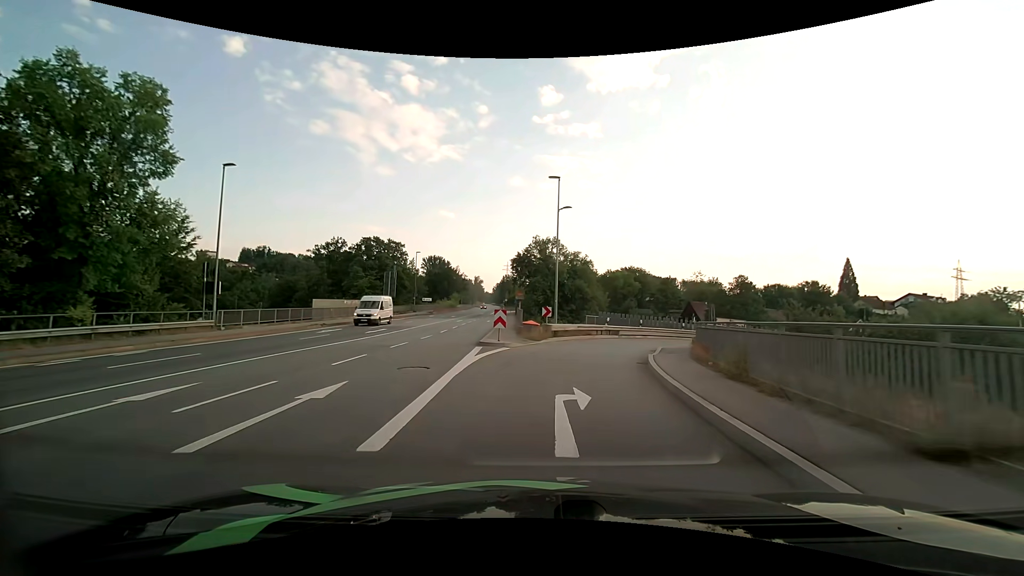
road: primary_link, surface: asphalt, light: Day
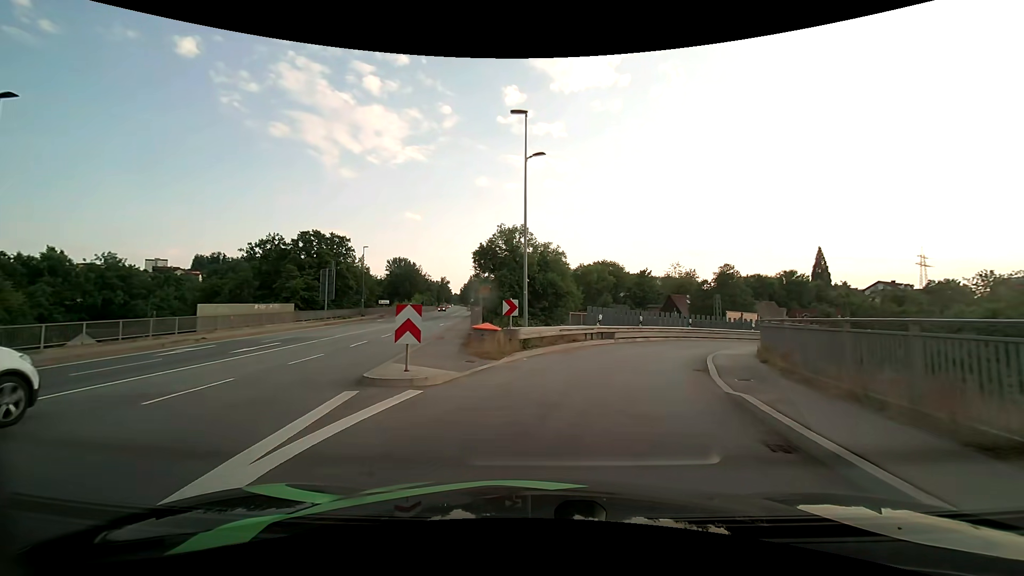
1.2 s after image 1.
(+0.3, +10.6) m; +3°
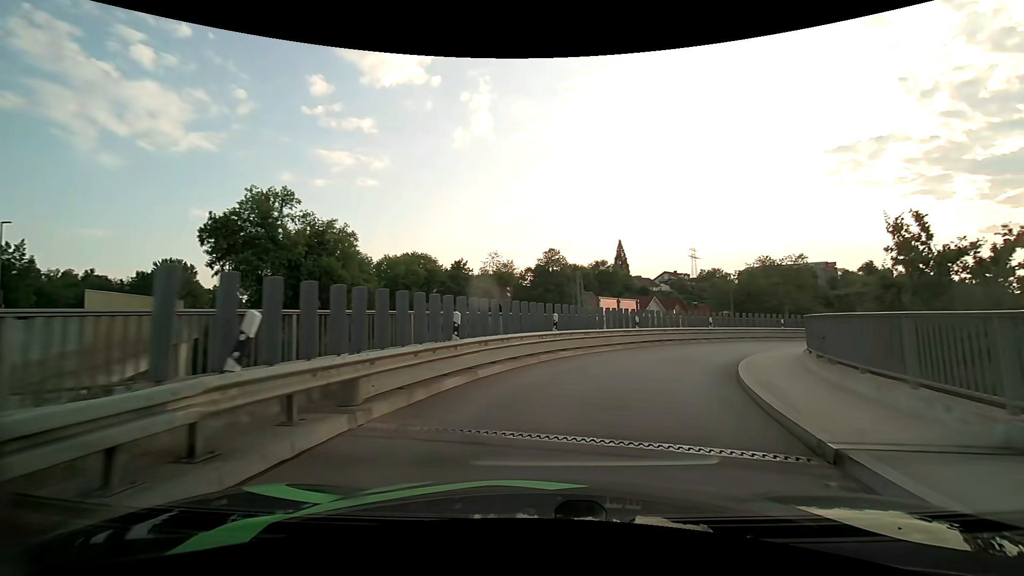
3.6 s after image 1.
(+3.1, +19.1) m; +21°
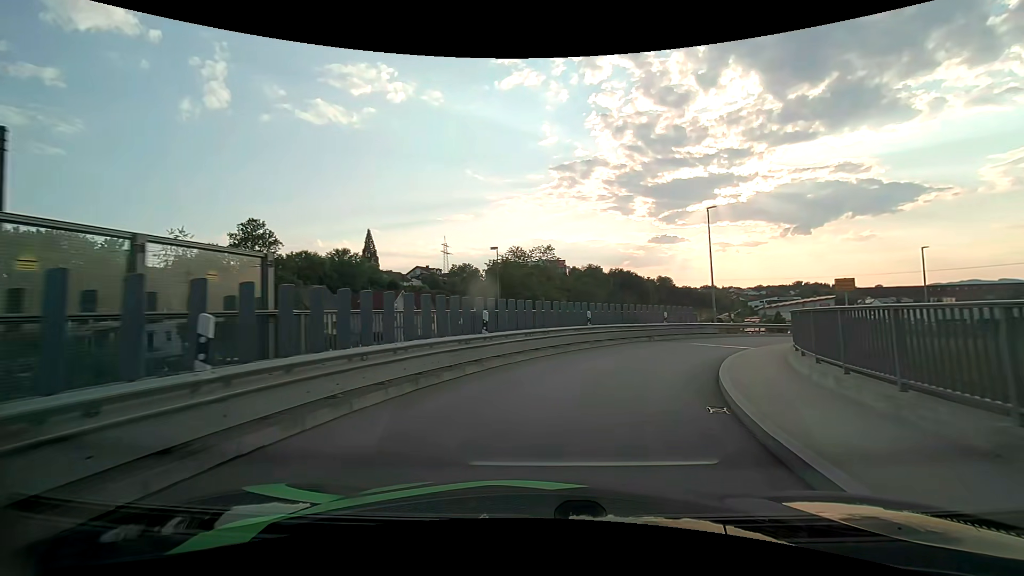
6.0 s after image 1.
(+4.1, +17.8) m; +27°
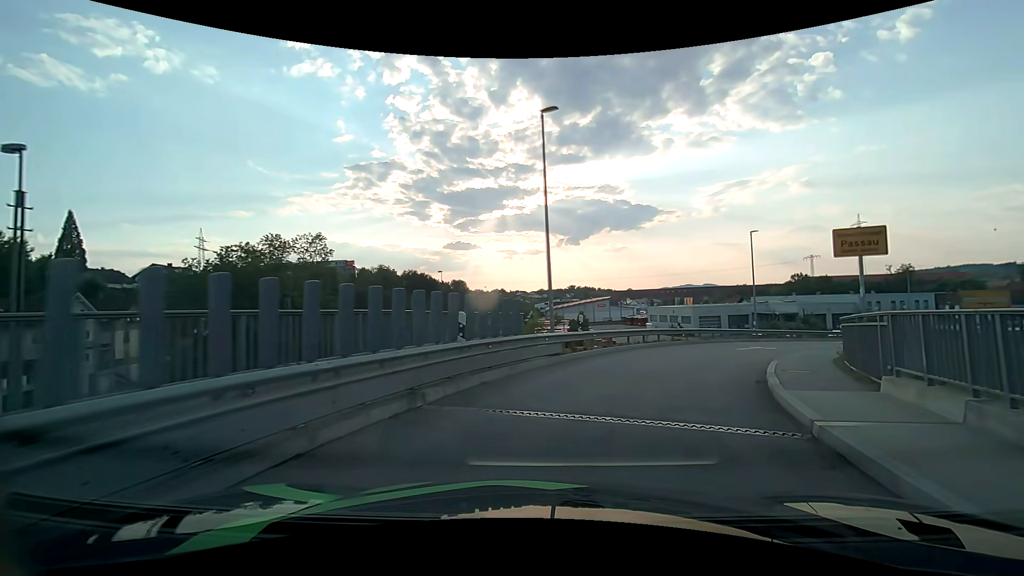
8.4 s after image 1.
(+3.5, +17.3) m; +23°
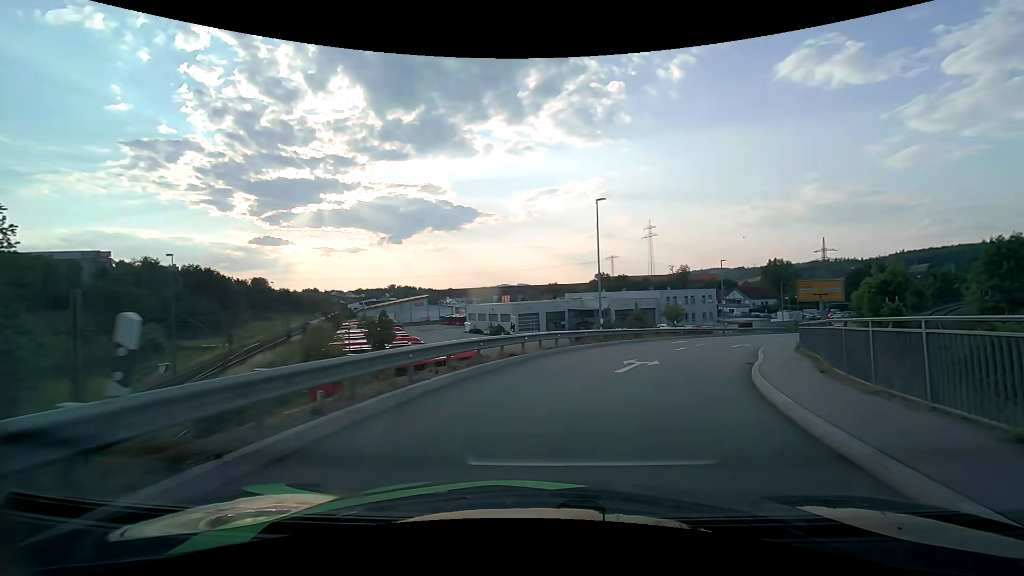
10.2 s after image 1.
(+2.3, +12.9) m; +20°
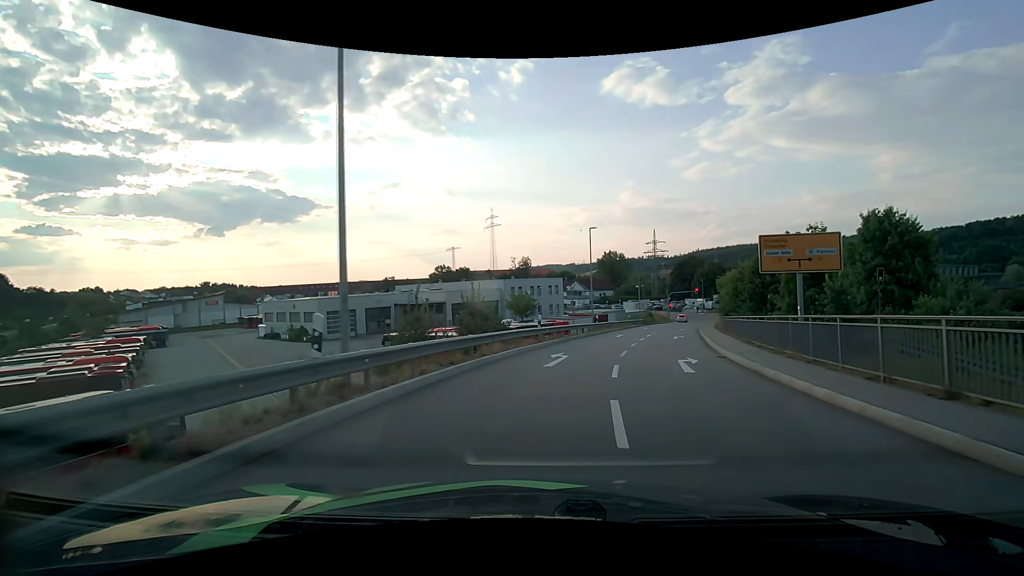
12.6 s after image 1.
(+3.7, +19.9) m; +18°
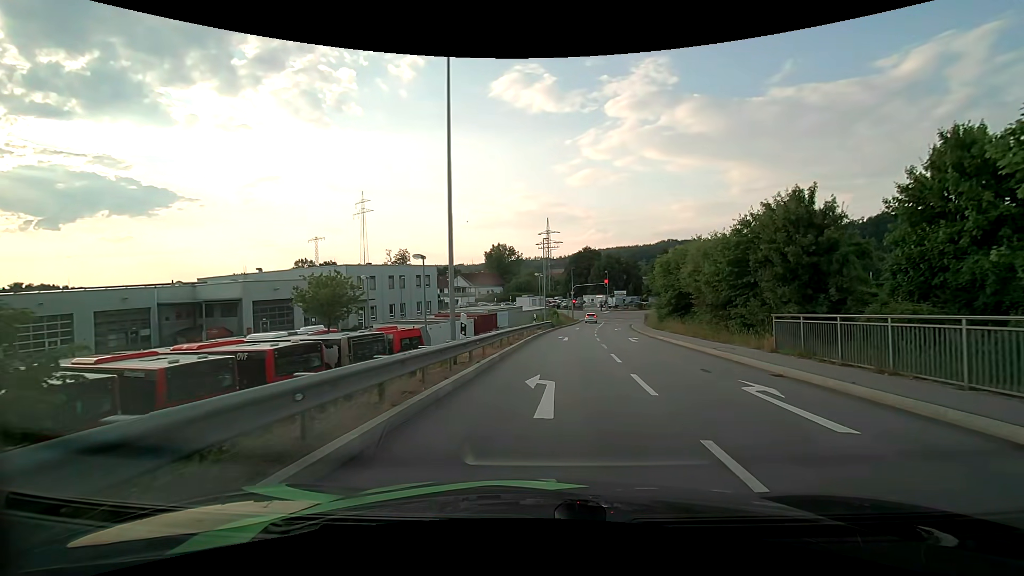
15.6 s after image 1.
(+3.2, +26.5) m; +13°
(0, +10) (+1, +20) (+2, +30) (+3, +40) (+4, +50) (+5, +60) (+7, +70) (+8, +79) (+10, +89) (+6, +99) m
